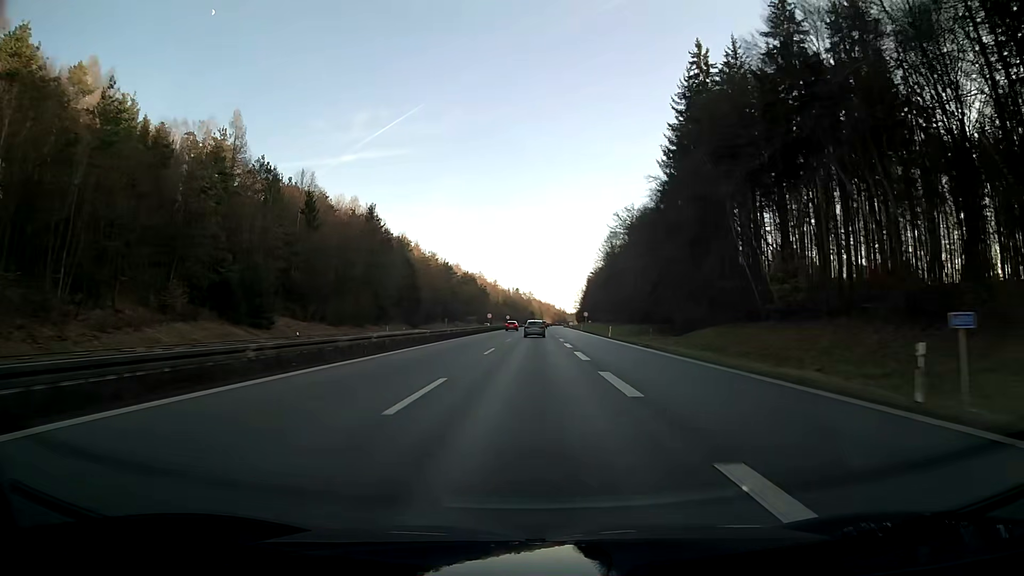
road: motorway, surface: asphalt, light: Day
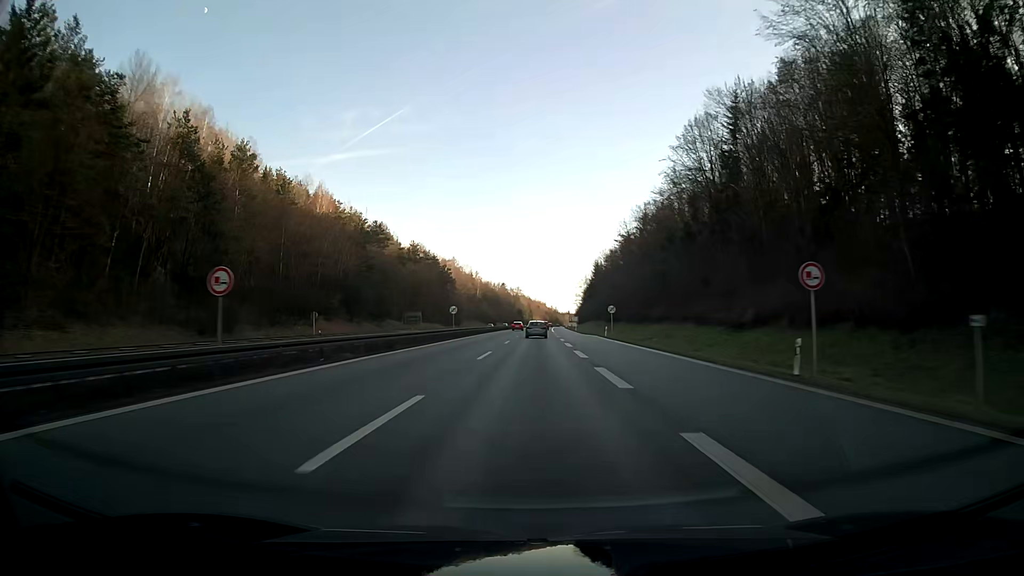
(+0.7, +94.6) m; +1°
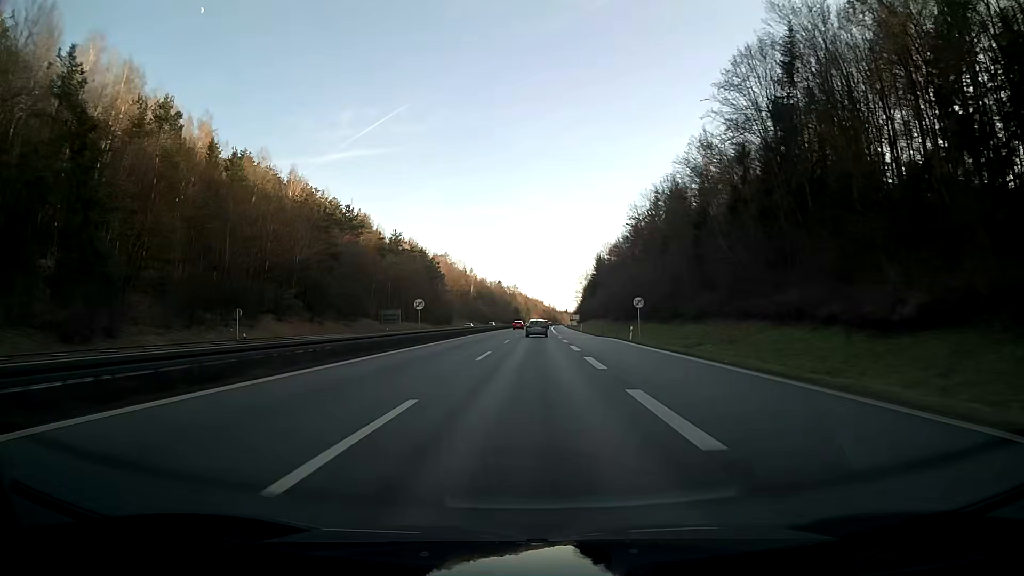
(0.0, +18.9) m; 0°
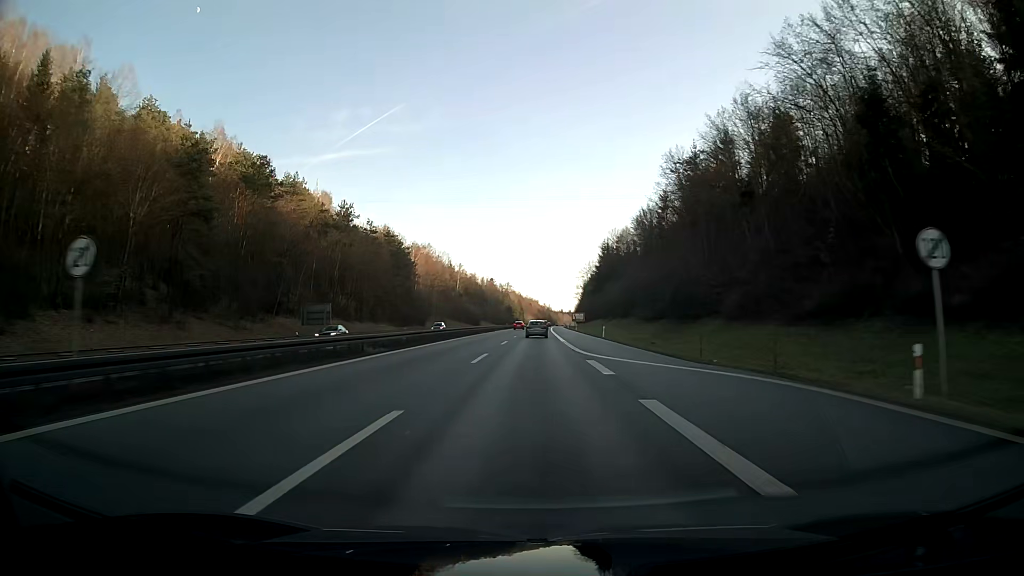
(+0.1, +37.9) m; 0°
